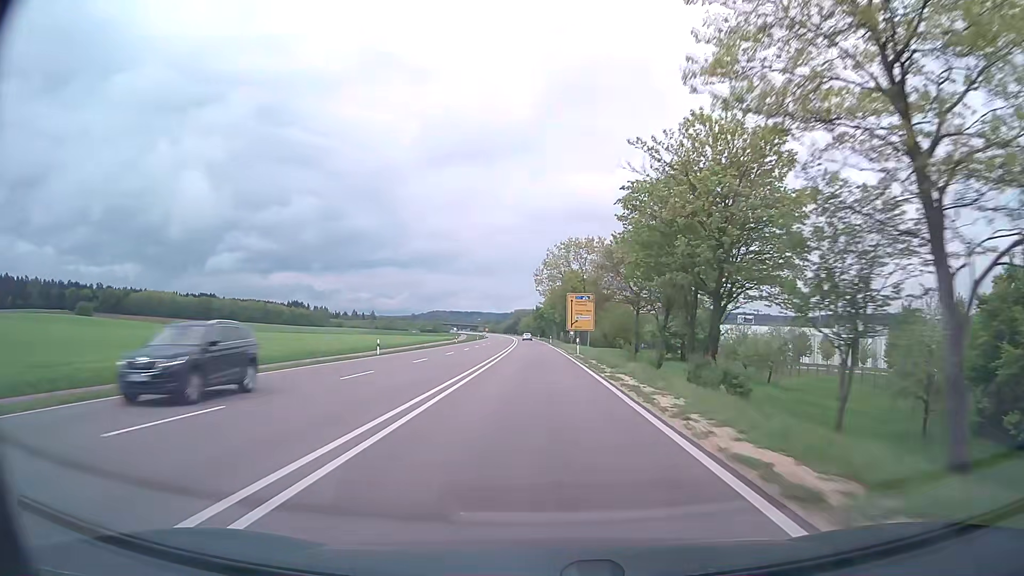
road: trunk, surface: asphalt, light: Day
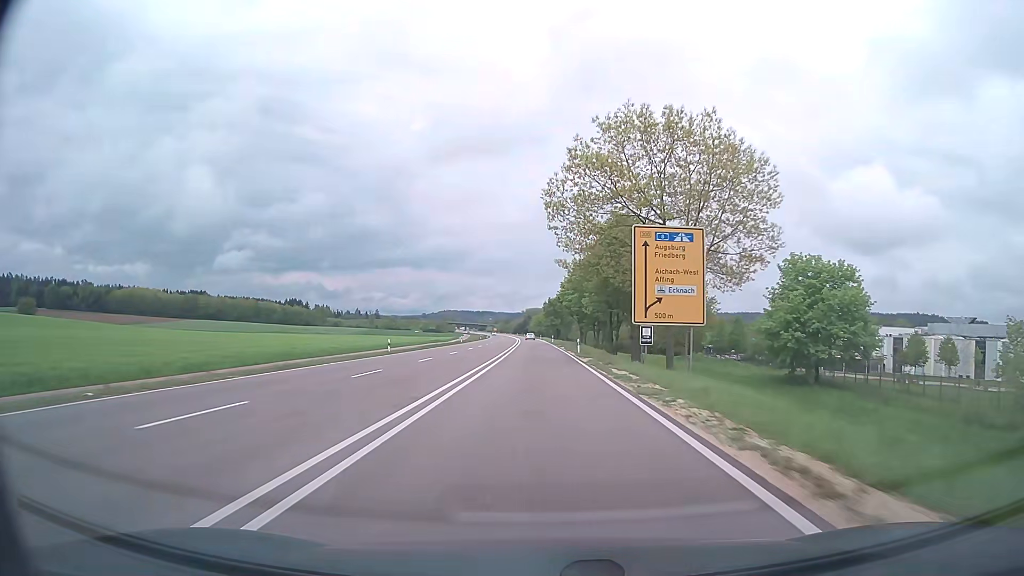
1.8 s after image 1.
(-0.6, +47.4) m; -1°
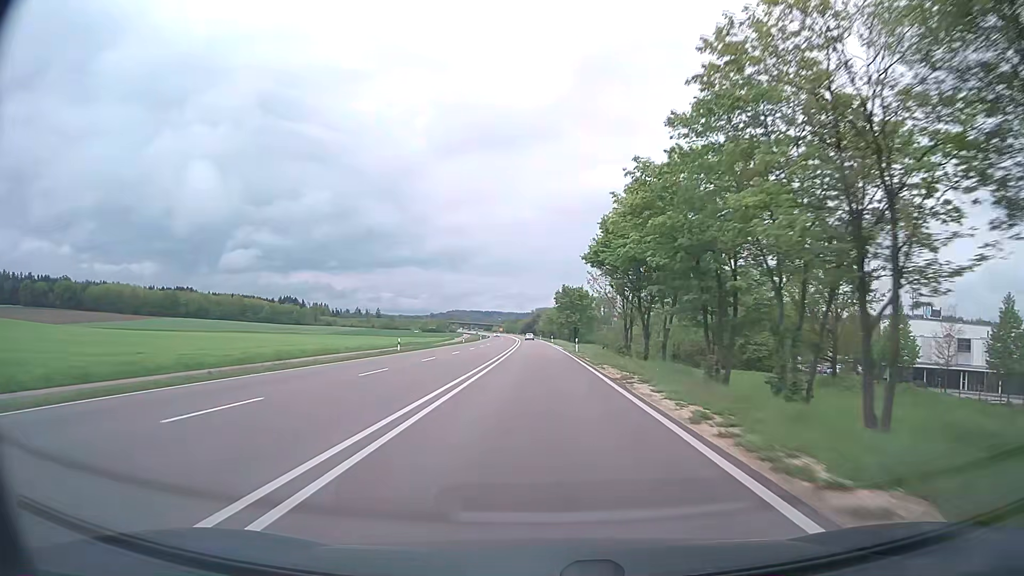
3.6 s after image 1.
(-0.3, +47.4) m; -1°
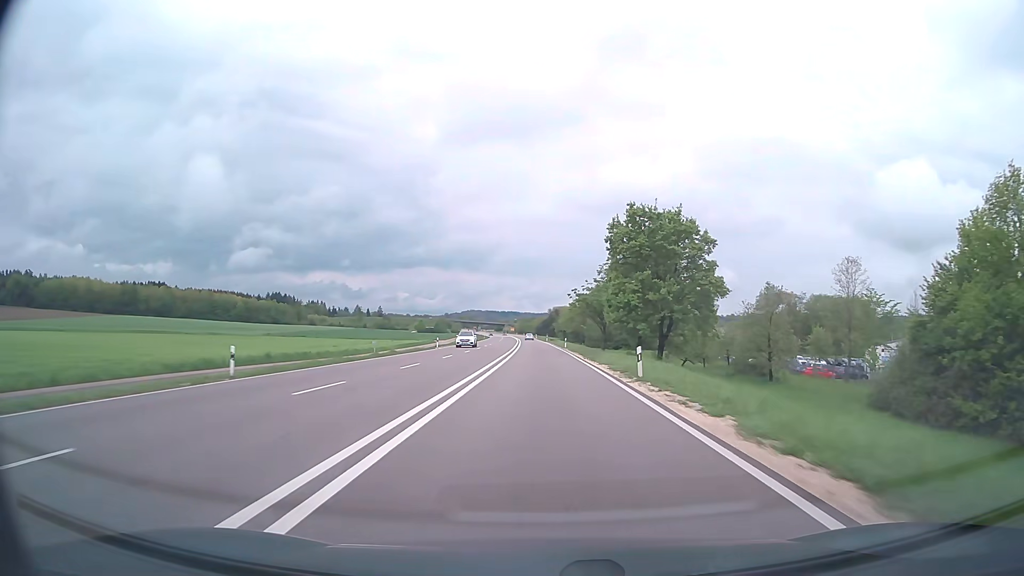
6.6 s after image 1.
(-1.0, +79.0) m; -1°
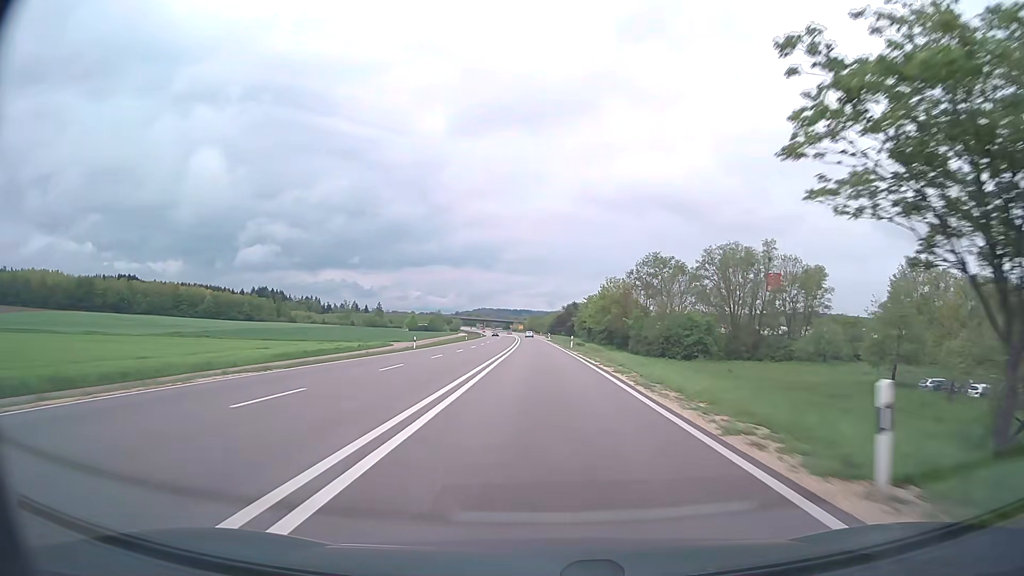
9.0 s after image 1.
(-0.6, +63.3) m; -1°
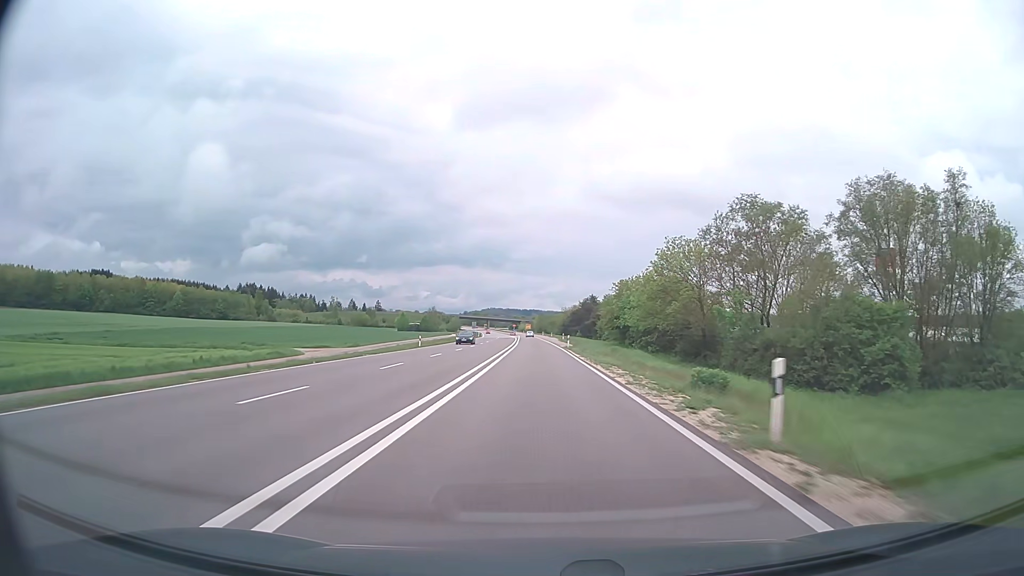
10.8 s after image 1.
(-0.3, +47.5) m; -1°
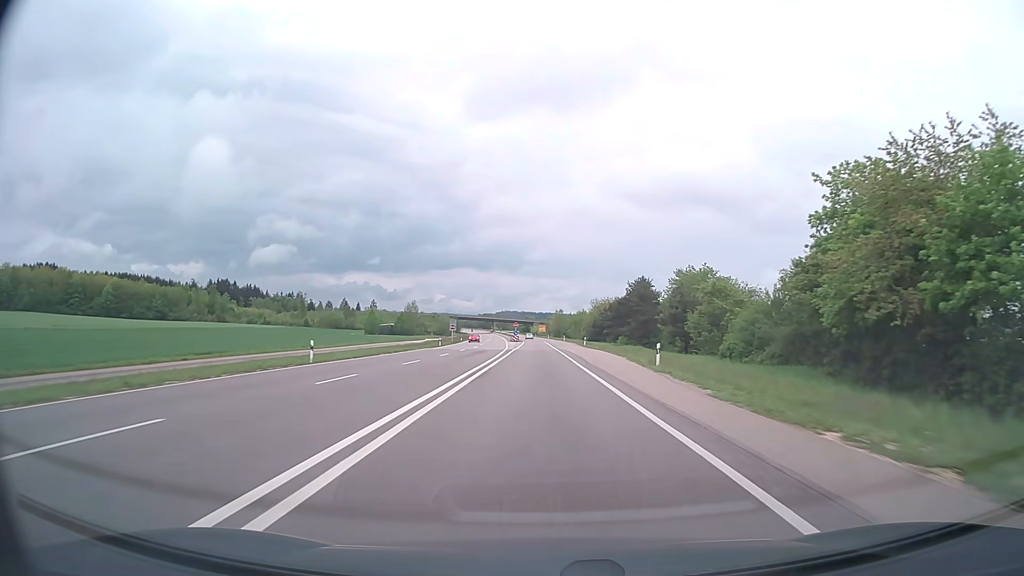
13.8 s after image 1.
(-1.2, +79.0) m; -2°
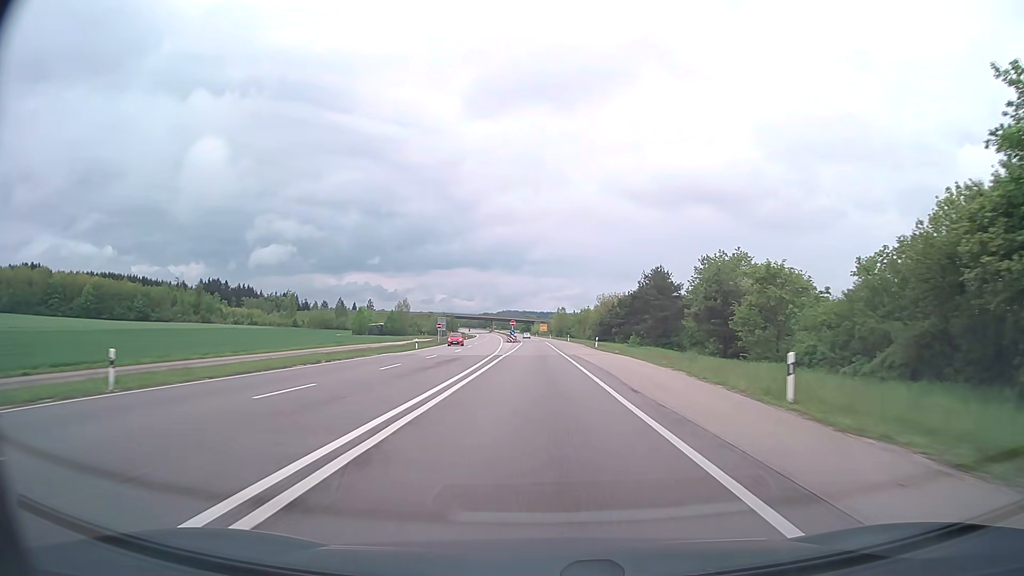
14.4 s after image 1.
(0.0, +15.8) m; 0°
(0, +10) (0, +20) (0, +30) (0, +40) (0, +50) (-1, +60) (-1, +70) (-1, +80) (-1, +90) (-1, +100) m
